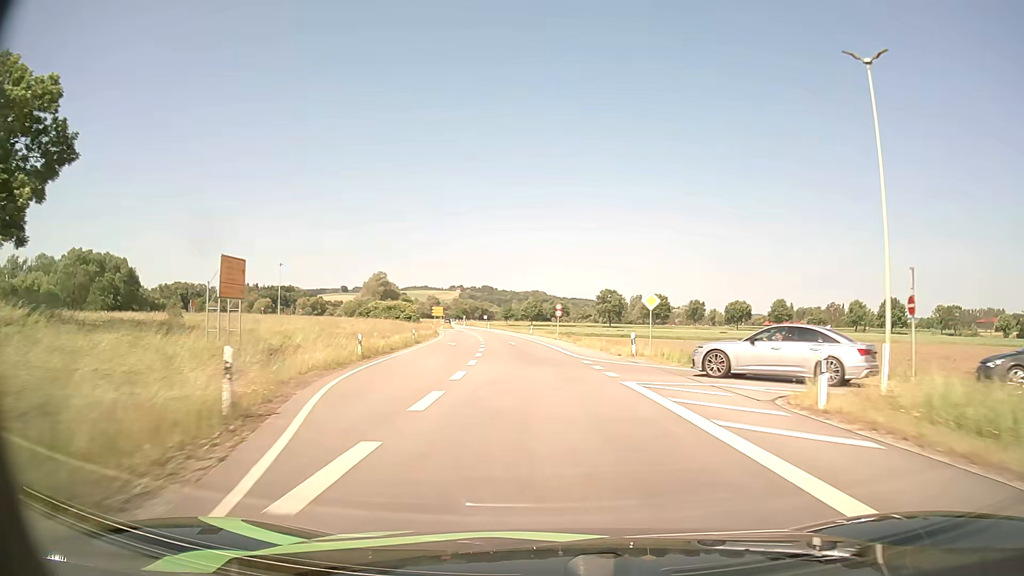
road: primary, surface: asphalt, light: Day
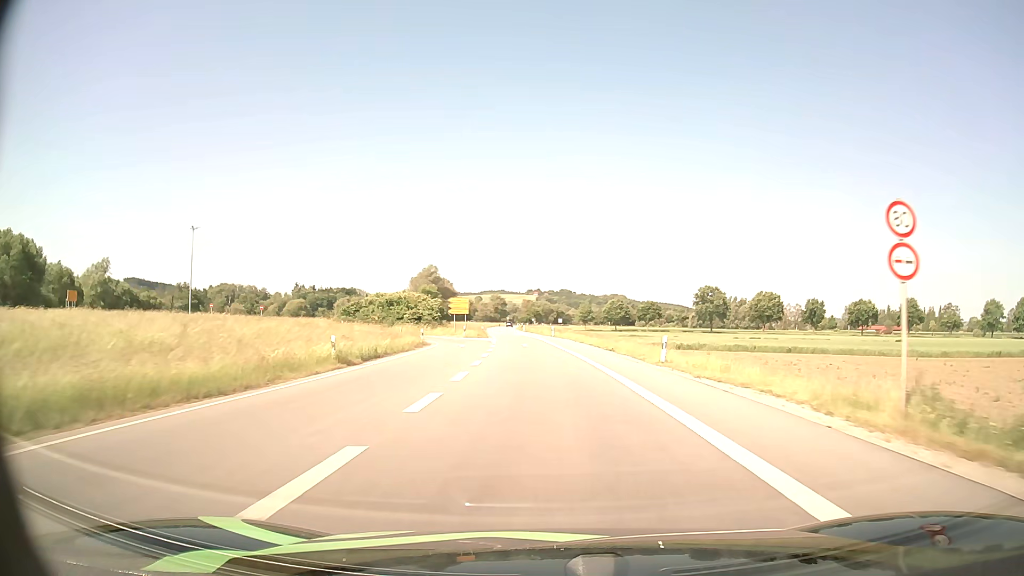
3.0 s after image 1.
(-2.8, +54.6) m; -7°
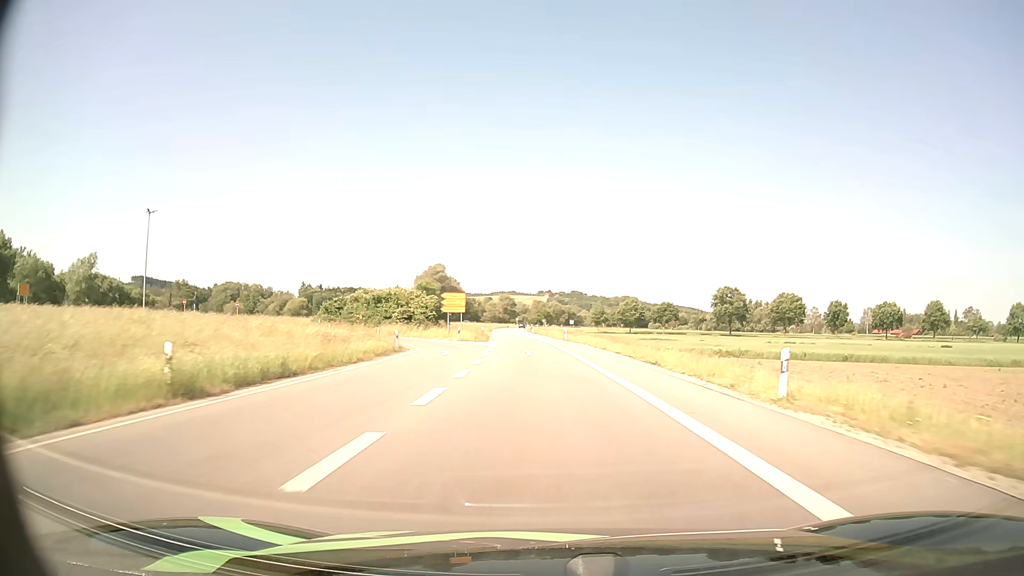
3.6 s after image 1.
(-0.1, +11.3) m; -1°
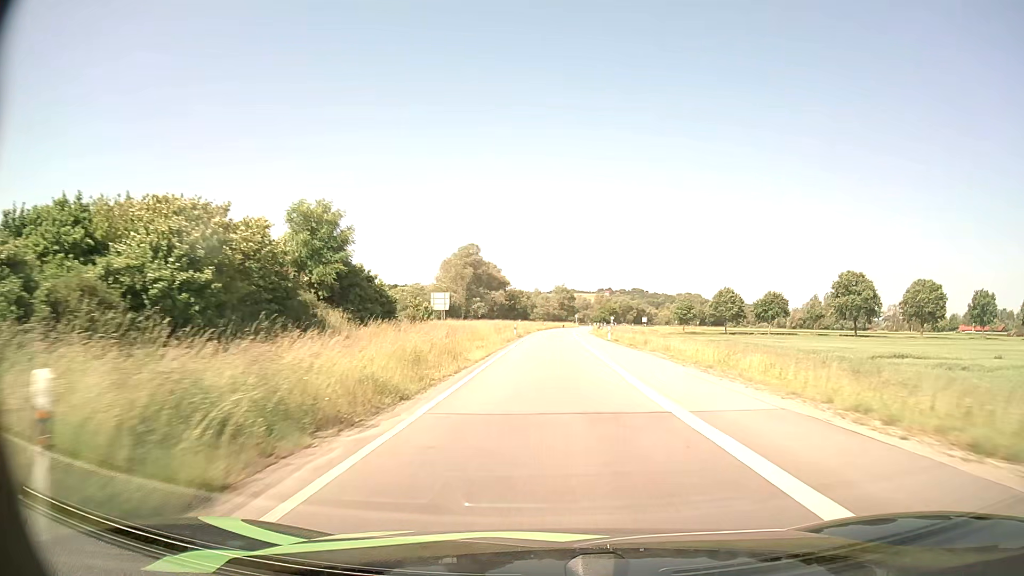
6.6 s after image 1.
(-2.4, +57.9) m; -5°
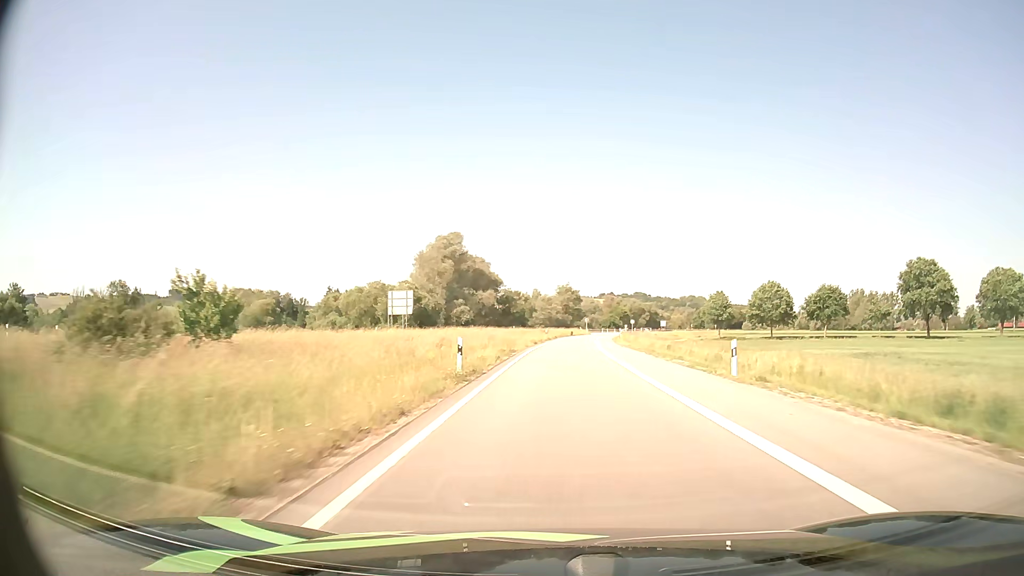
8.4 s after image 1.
(-0.3, +35.9) m; 0°
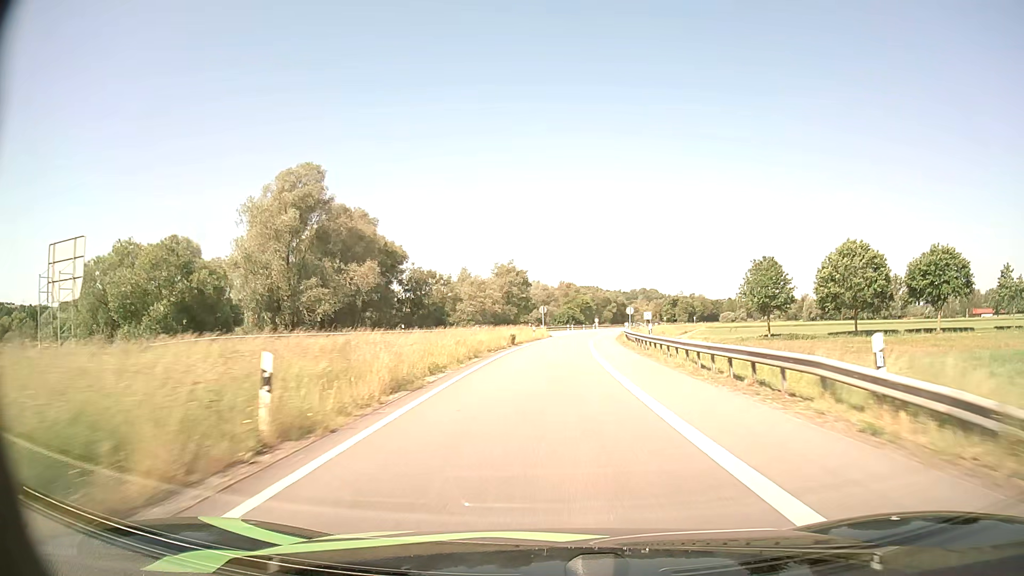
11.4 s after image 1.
(+2.3, +61.1) m; +4°
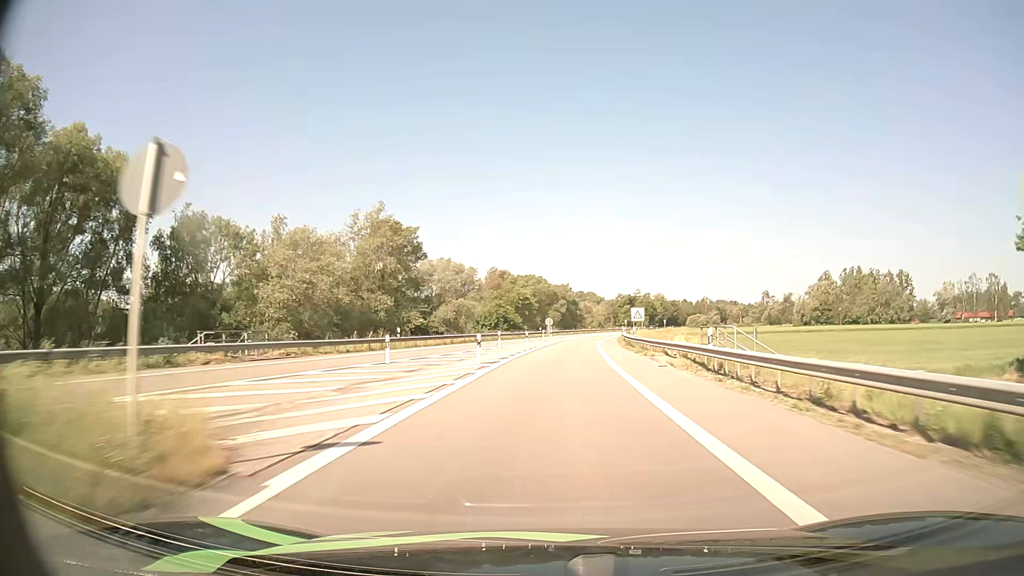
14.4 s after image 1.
(+2.6, +63.2) m; +6°
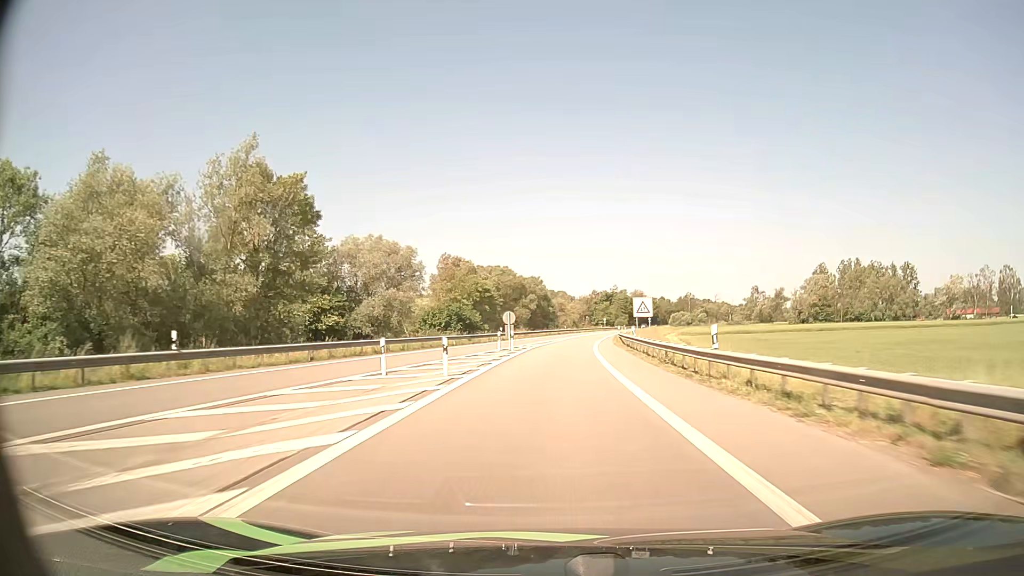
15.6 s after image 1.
(+0.6, +26.0) m; +2°
(0, +10) (0, +20) (+1, +30) (+1, +40) (+2, +50) (+2, +60) (+3, +70) (+4, +80) (+6, +90) (+7, +100) m
